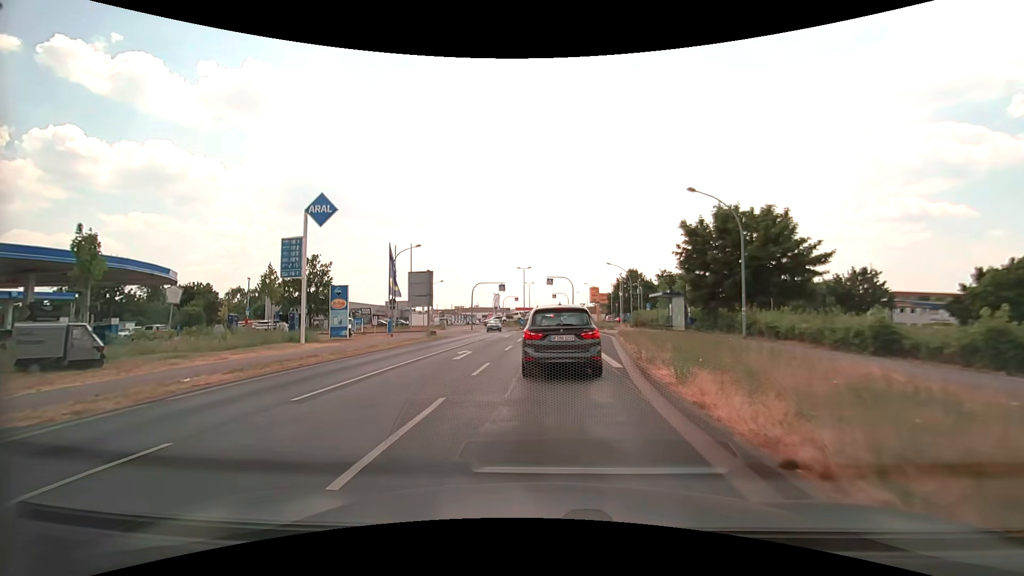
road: tertiary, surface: asphalt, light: Day
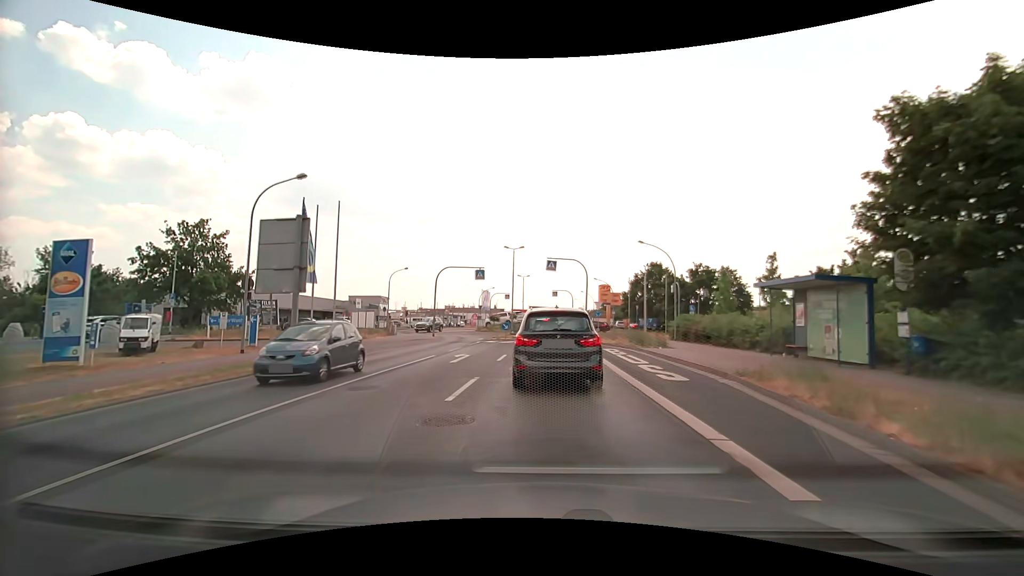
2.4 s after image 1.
(+0.2, +20.3) m; +1°
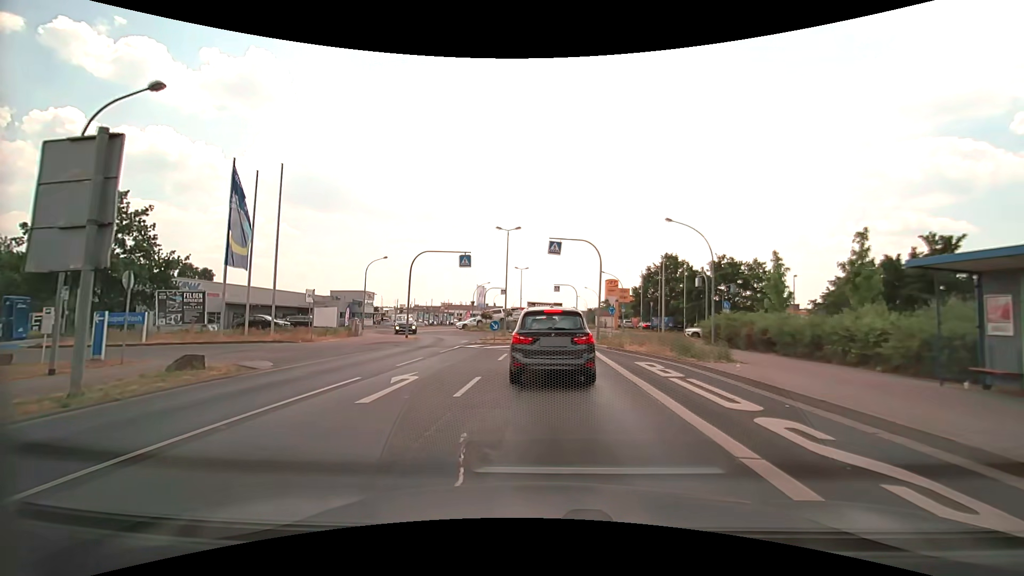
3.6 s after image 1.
(0.0, +8.3) m; 0°
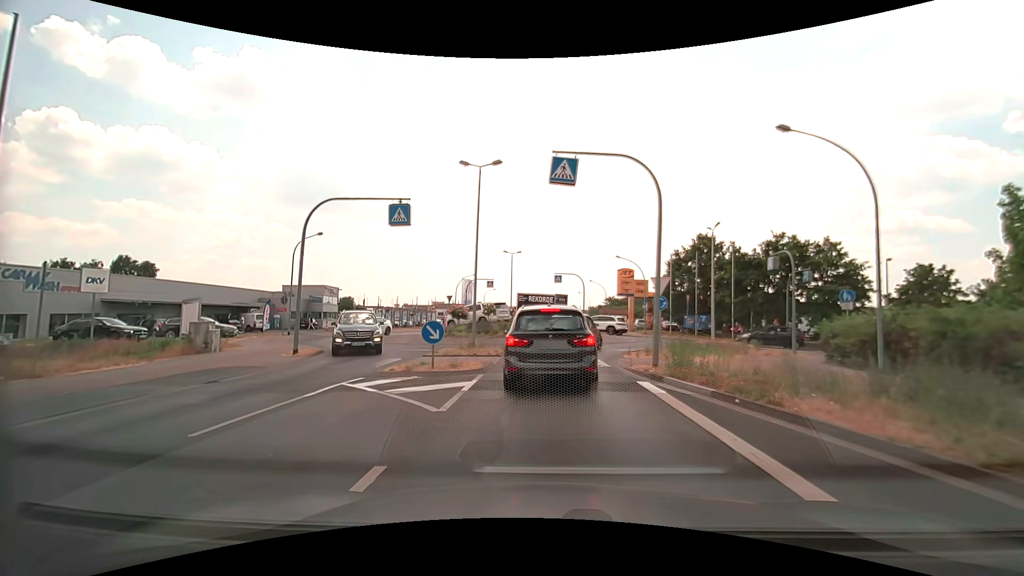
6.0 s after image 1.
(+0.1, +15.0) m; +1°
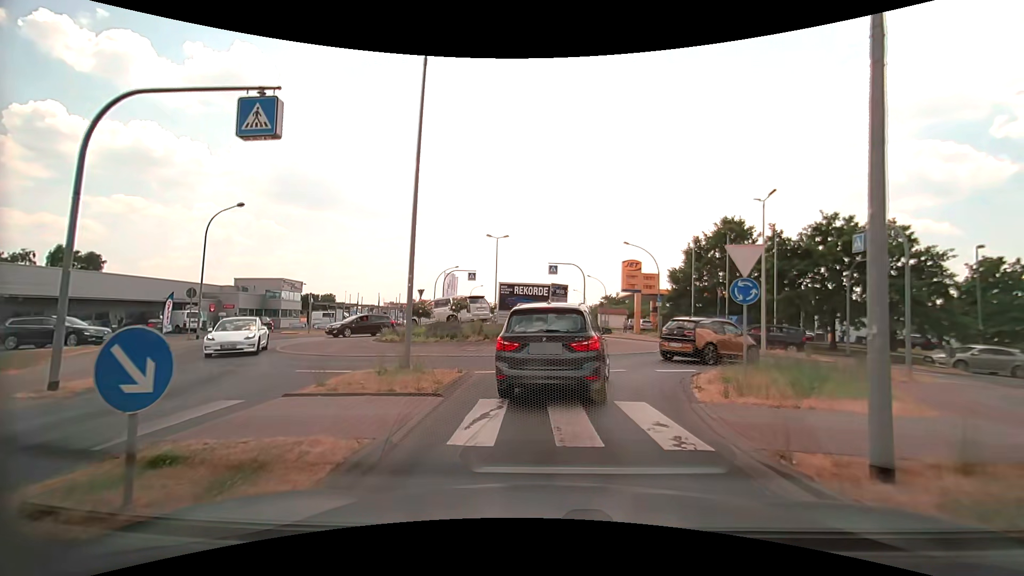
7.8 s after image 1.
(0.0, +9.0) m; +1°
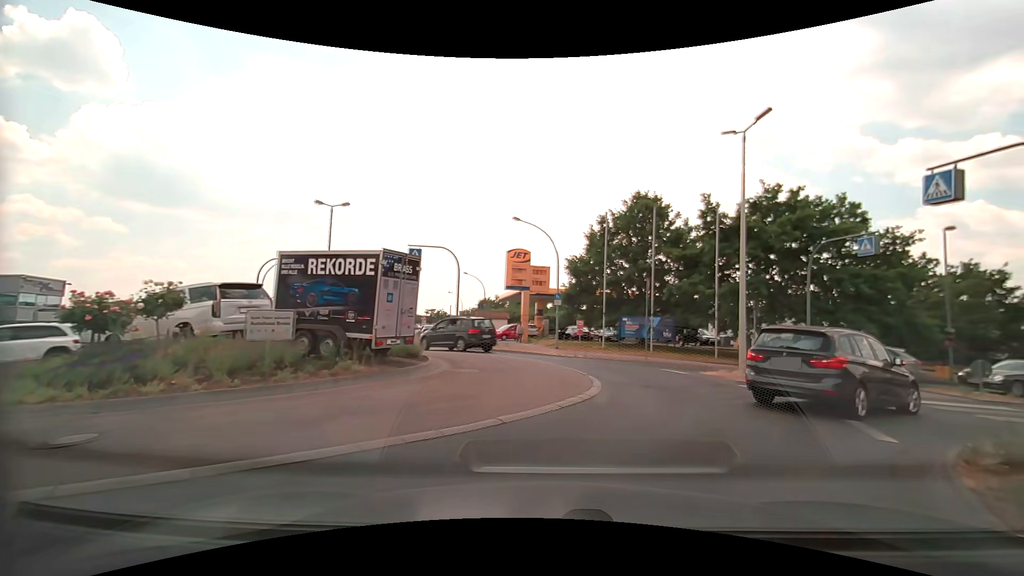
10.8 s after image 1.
(+0.7, +12.3) m; +13°
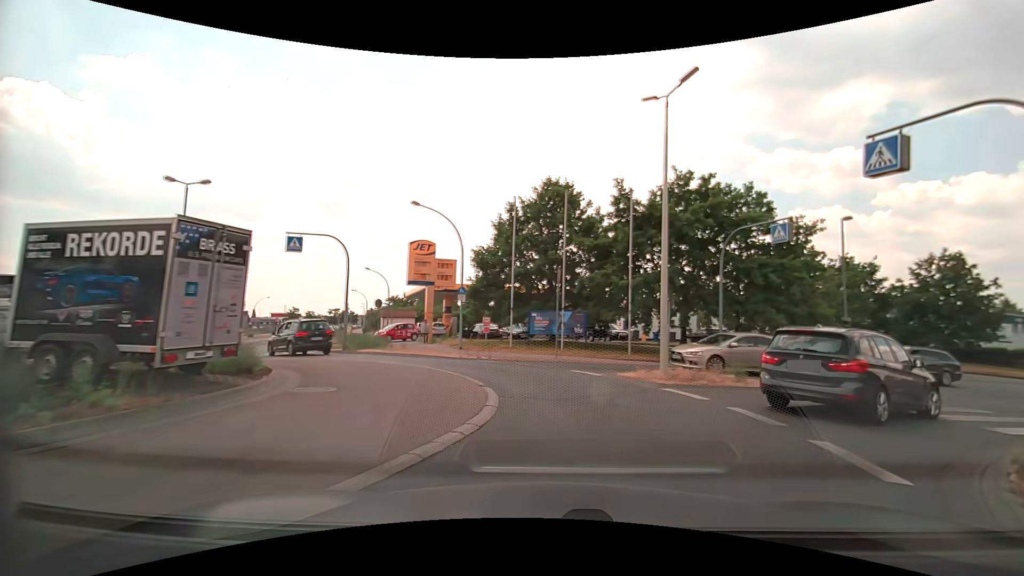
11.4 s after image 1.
(+0.2, +3.2) m; +9°
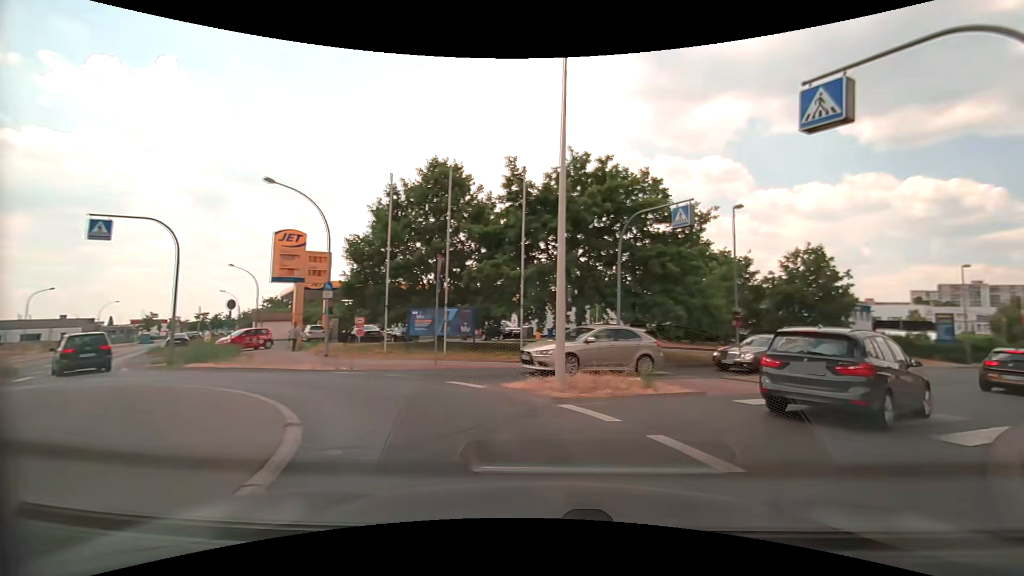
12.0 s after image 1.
(+0.3, +3.4) m; +12°
(+3, +9) (+10, +16) (+18, +22) (+26, +28) (+35, +34) (+43, +39) (+51, +45) (+59, +51) (+68, +57) (+76, +62) m
